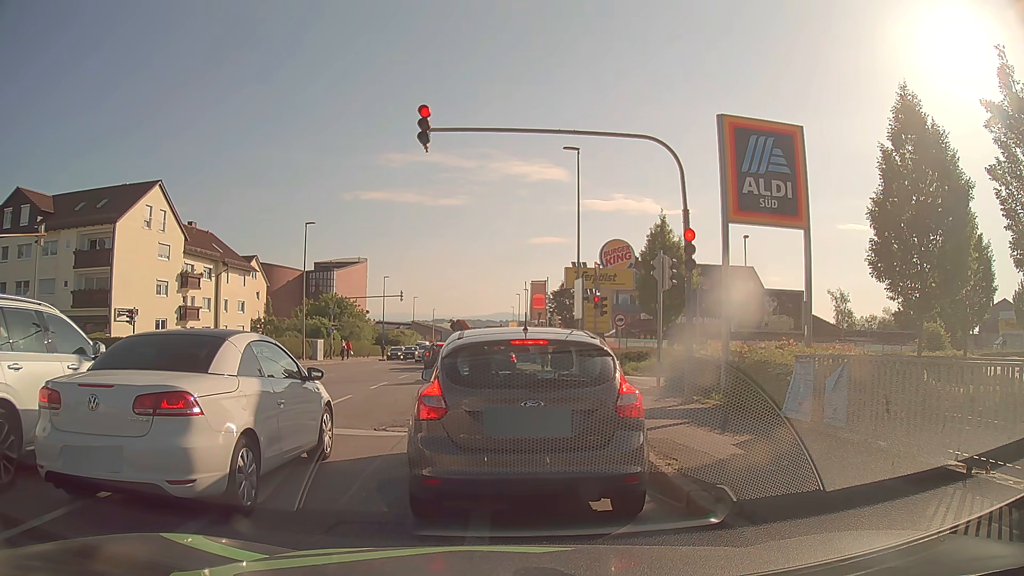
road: tertiary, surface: asphalt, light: Day
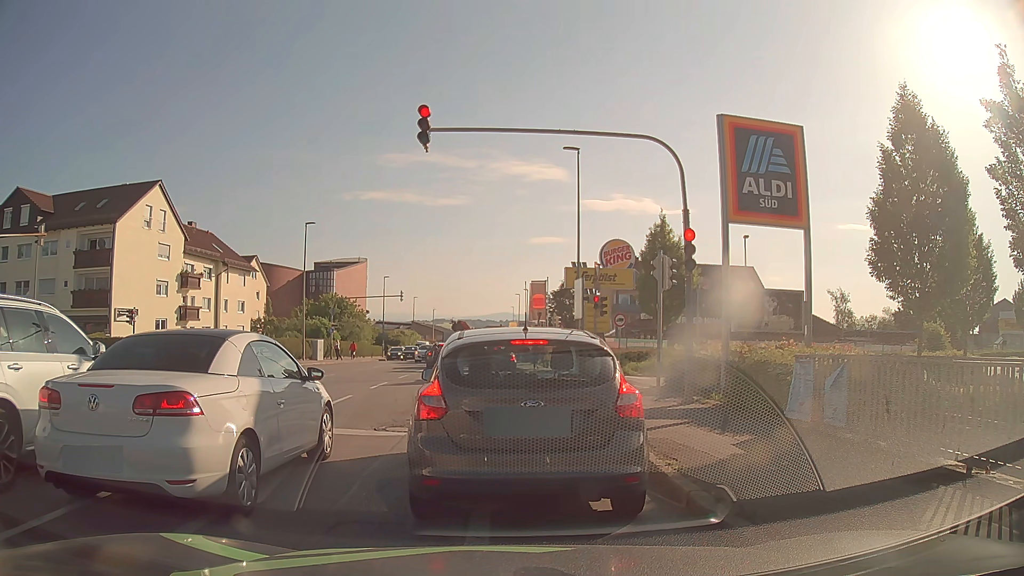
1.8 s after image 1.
(0.0, 0.0) m; 0°
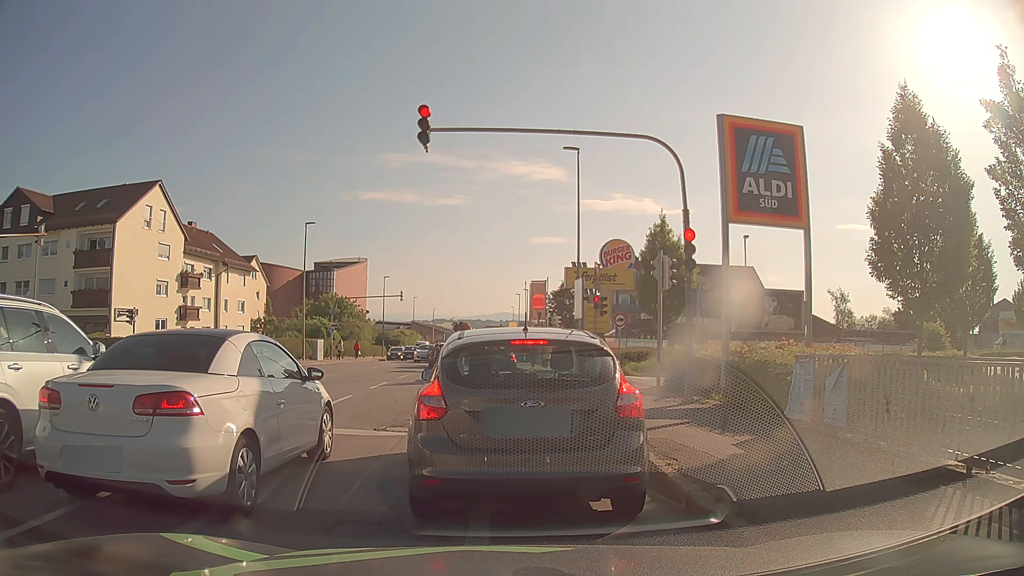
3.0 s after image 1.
(0.0, 0.0) m; 0°
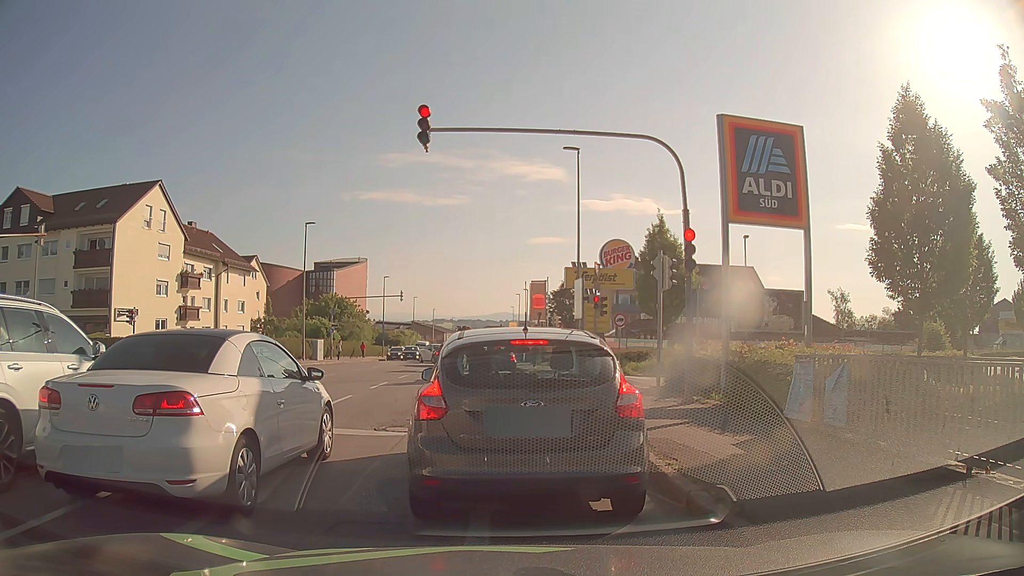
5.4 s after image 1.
(0.0, 0.0) m; 0°
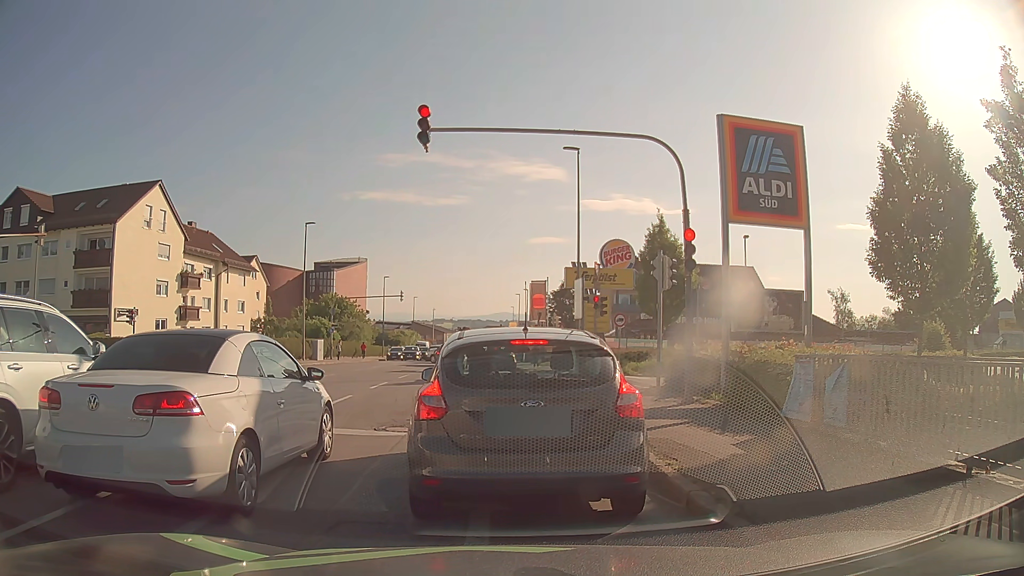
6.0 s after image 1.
(0.0, 0.0) m; 0°
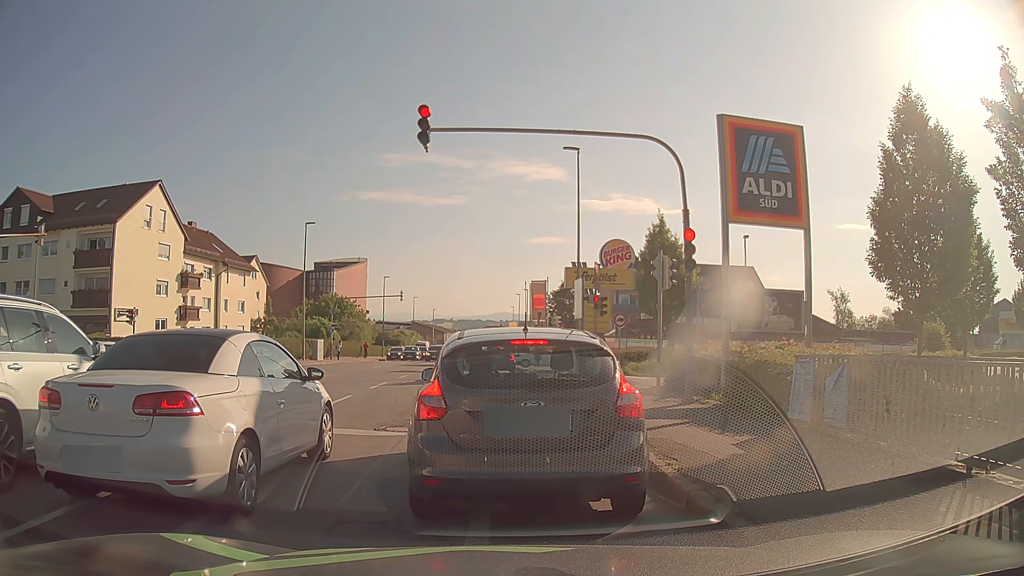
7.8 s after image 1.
(0.0, 0.0) m; 0°
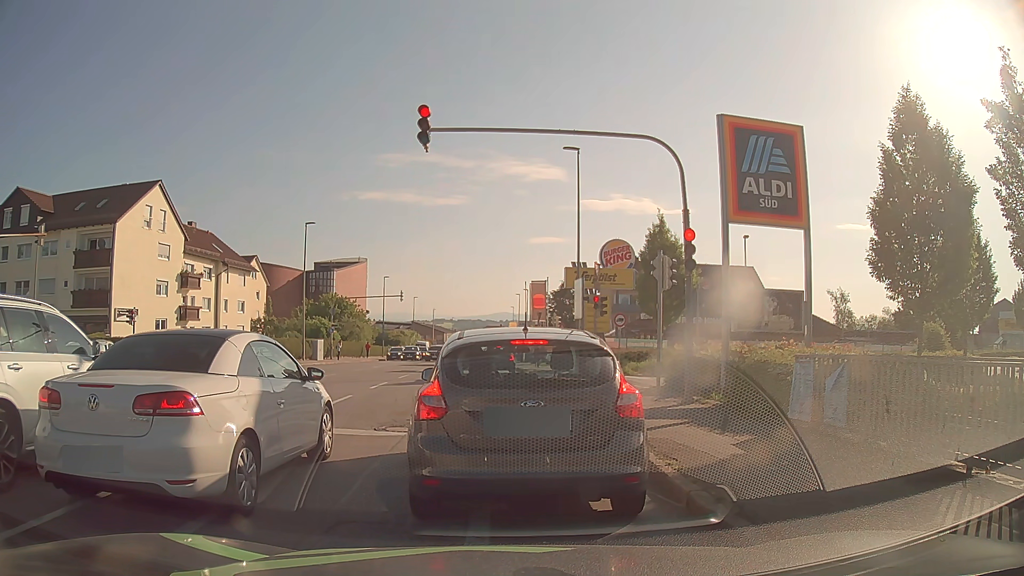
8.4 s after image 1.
(0.0, 0.0) m; 0°
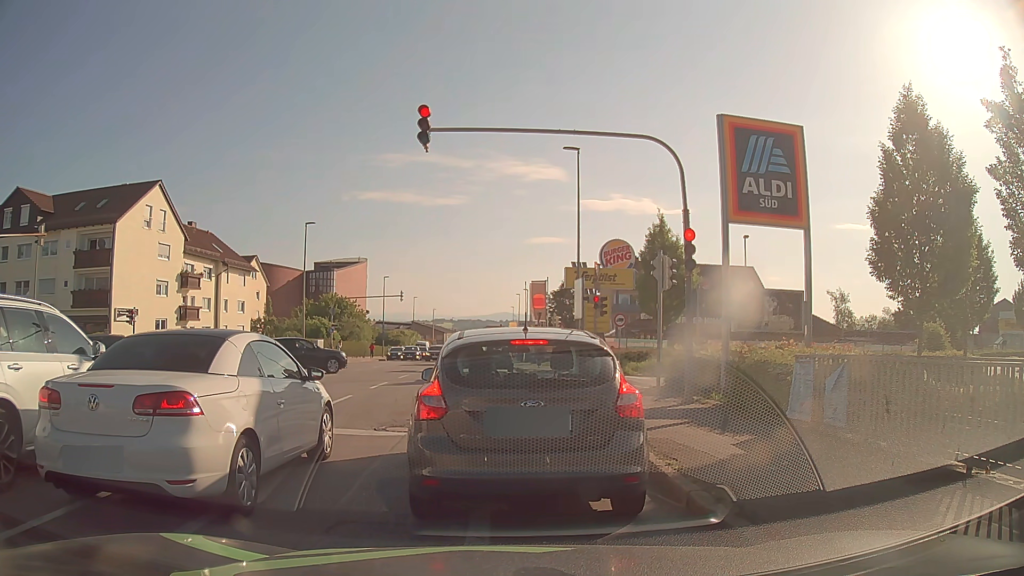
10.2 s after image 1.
(0.0, 0.0) m; 0°
